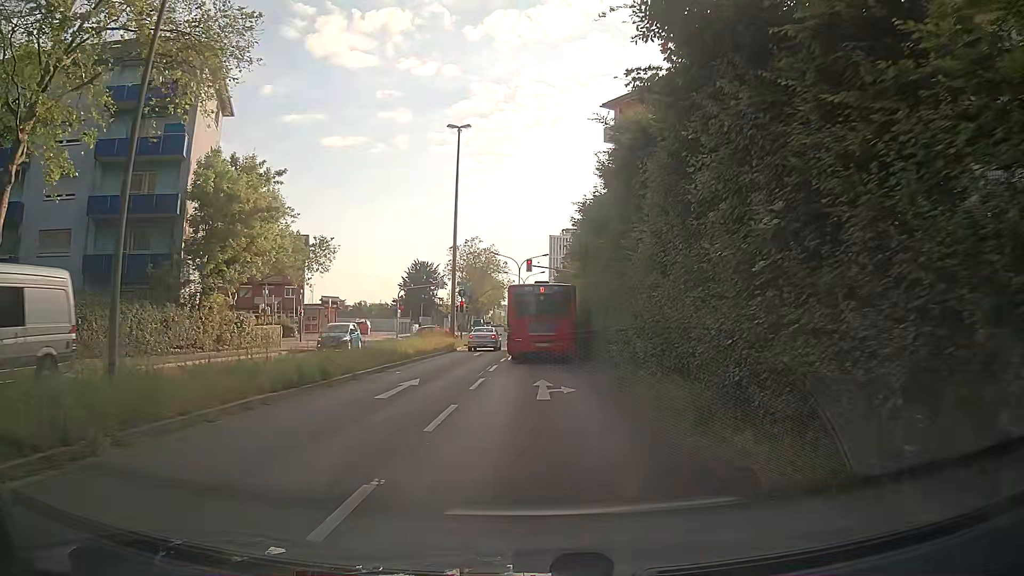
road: secondary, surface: asphalt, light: Day
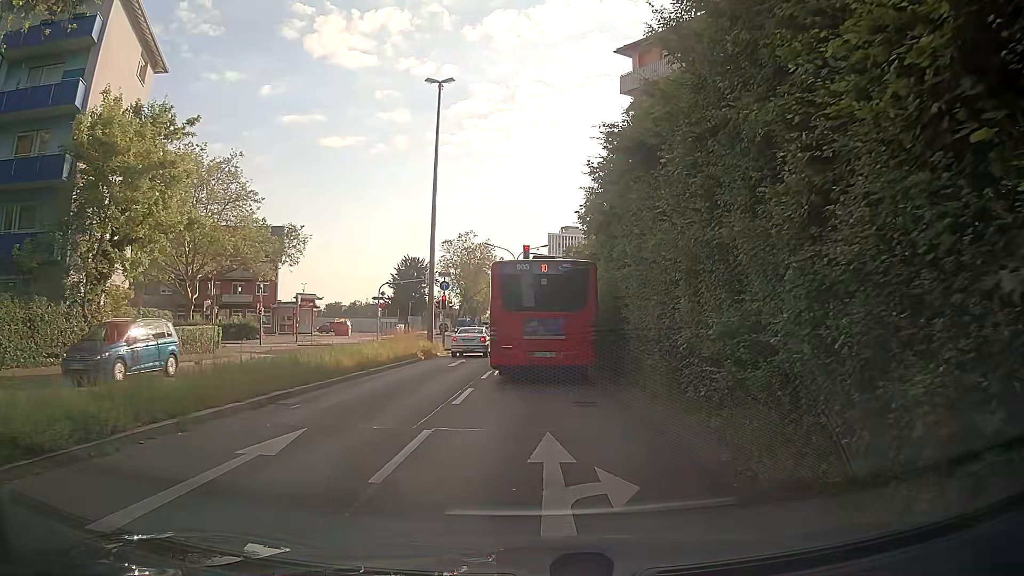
(+0.1, +8.7) m; -1°
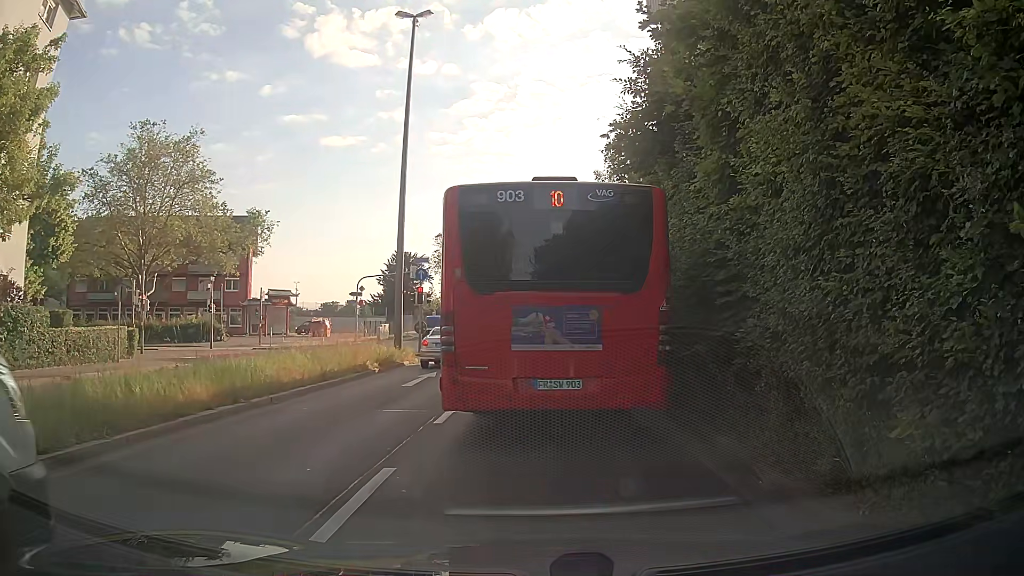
(+0.2, +8.1) m; 0°
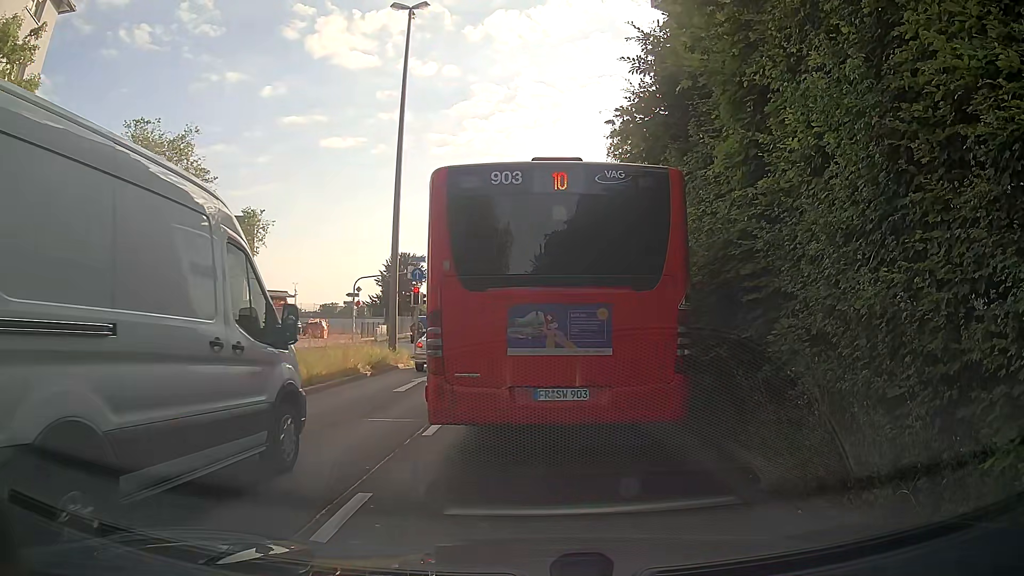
(0.0, +0.9) m; 0°
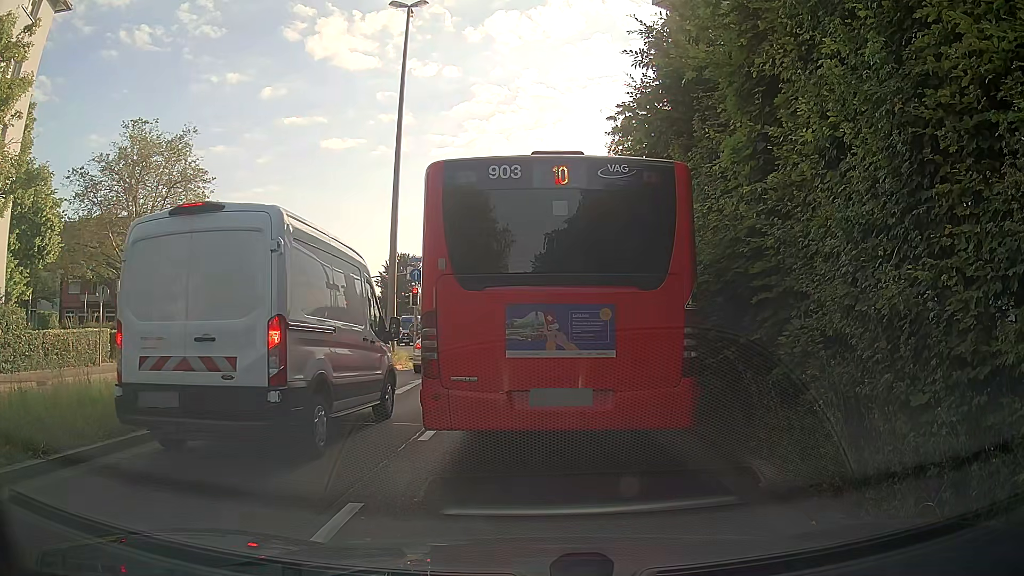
(0.0, +0.3) m; 0°
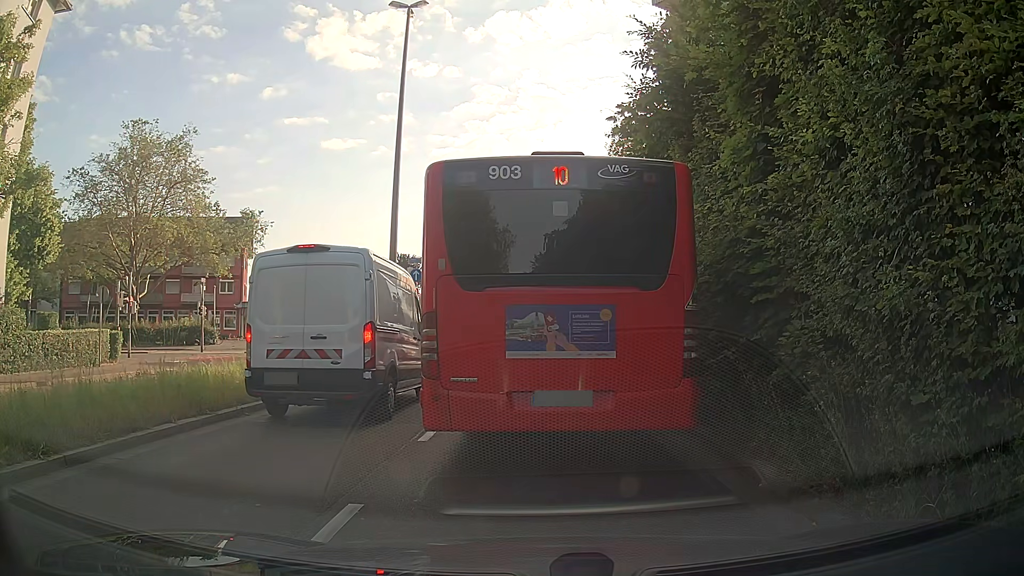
(0.0, +0.1) m; 0°
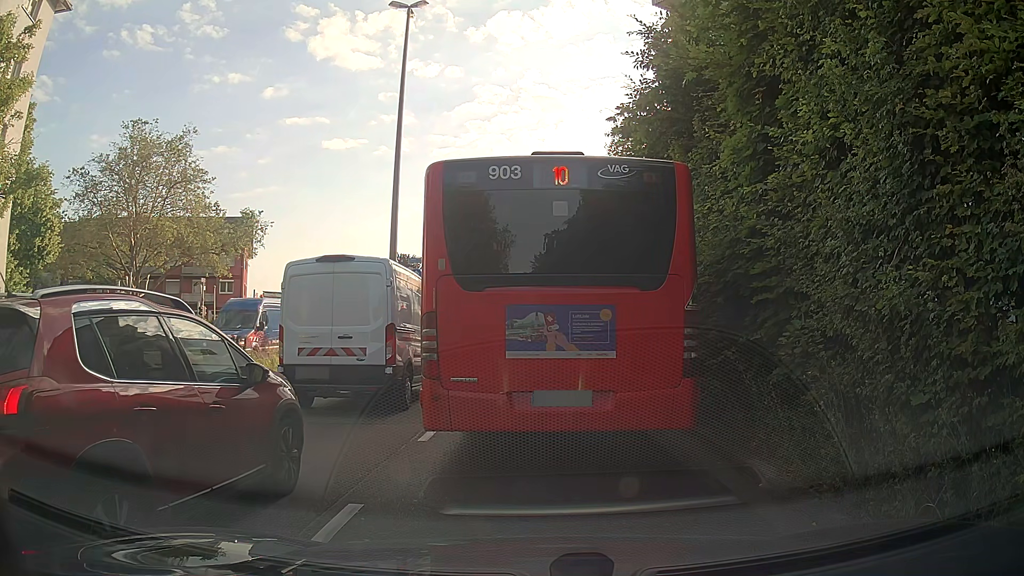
(0.0, 0.0) m; 0°
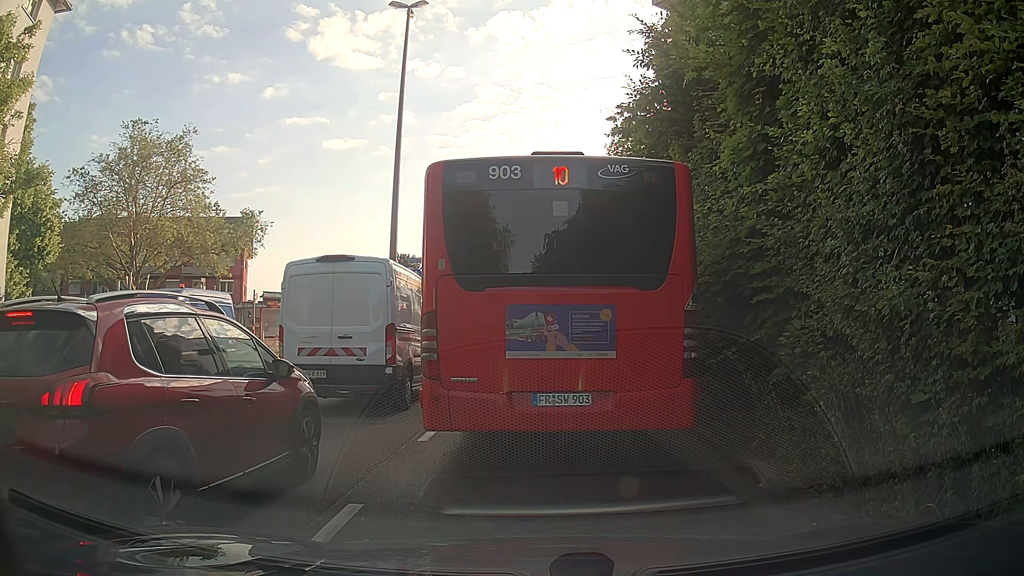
(0.0, 0.0) m; 0°
